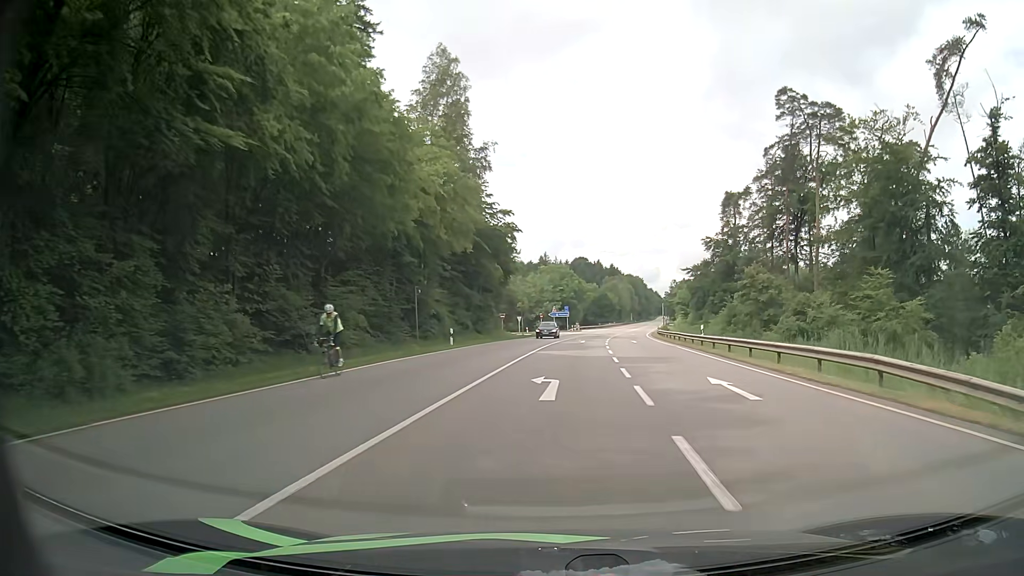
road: secondary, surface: asphalt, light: Day
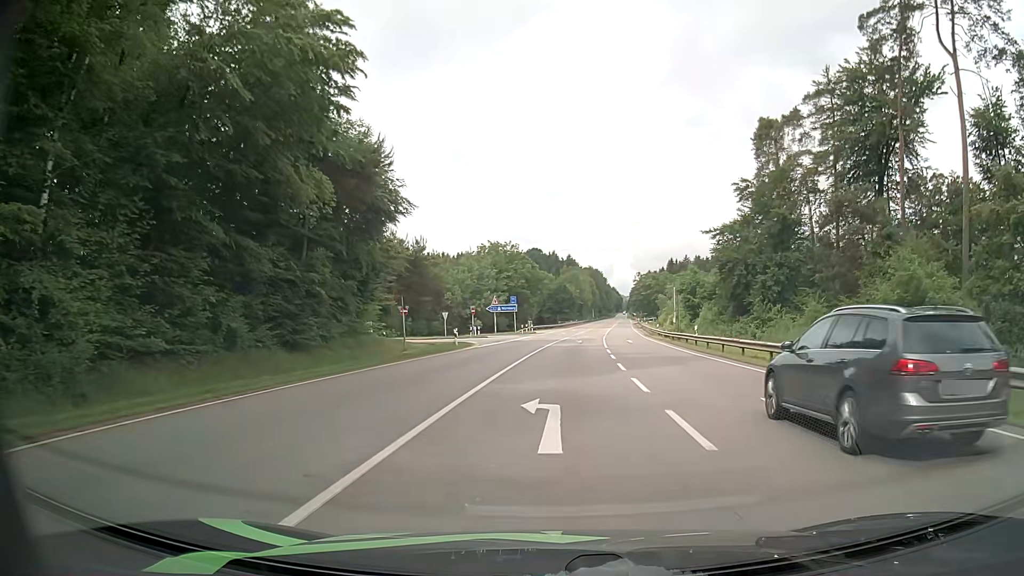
(+1.9, +39.2) m; +4°
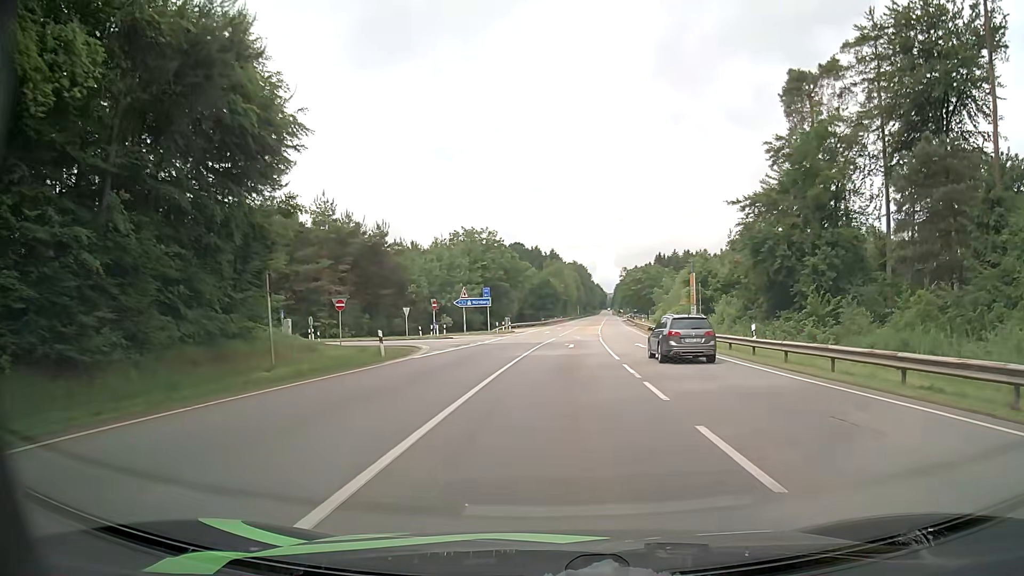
(+0.2, +13.7) m; +2°
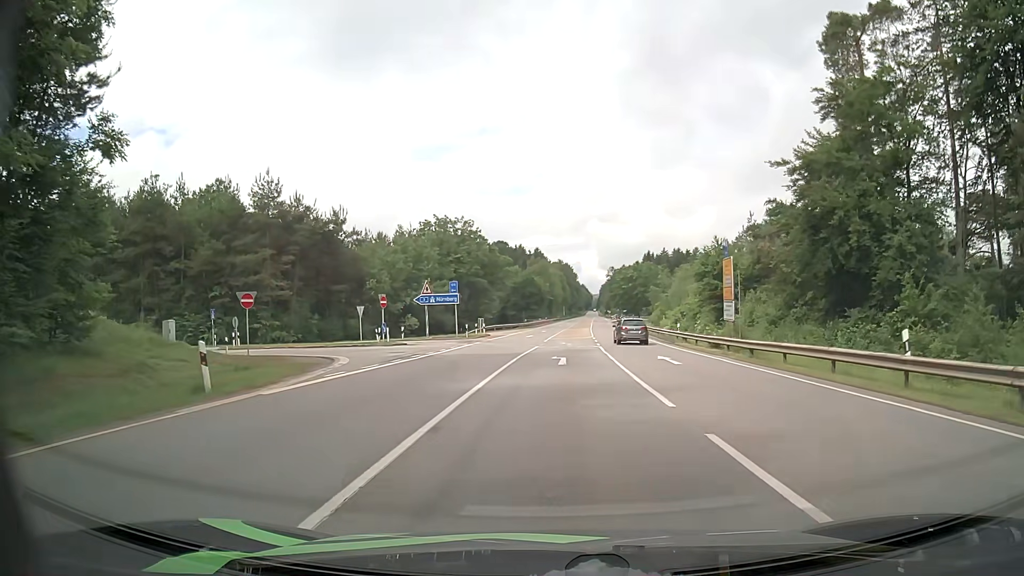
(+0.1, +12.2) m; +1°
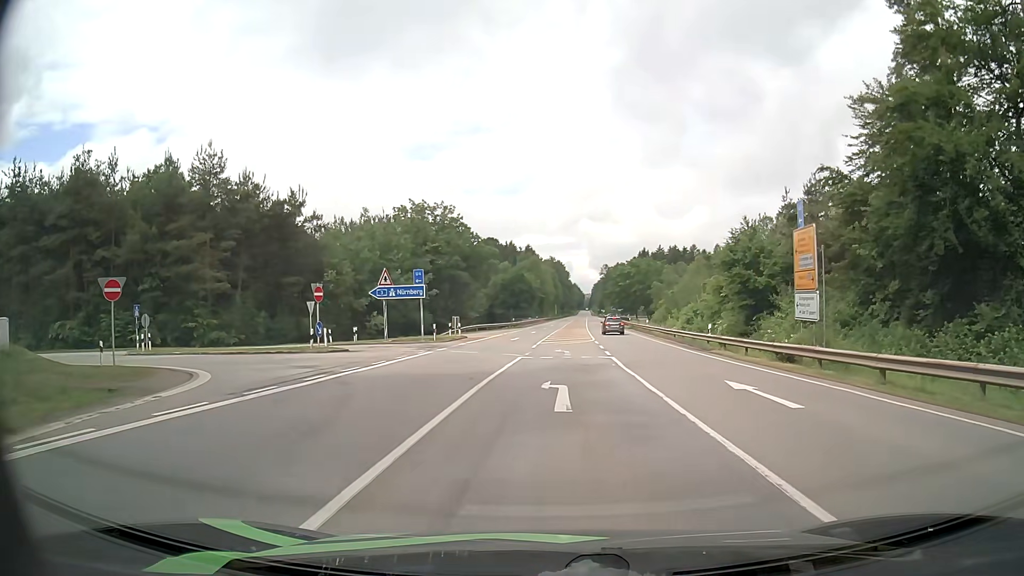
(0.0, +10.8) m; 0°
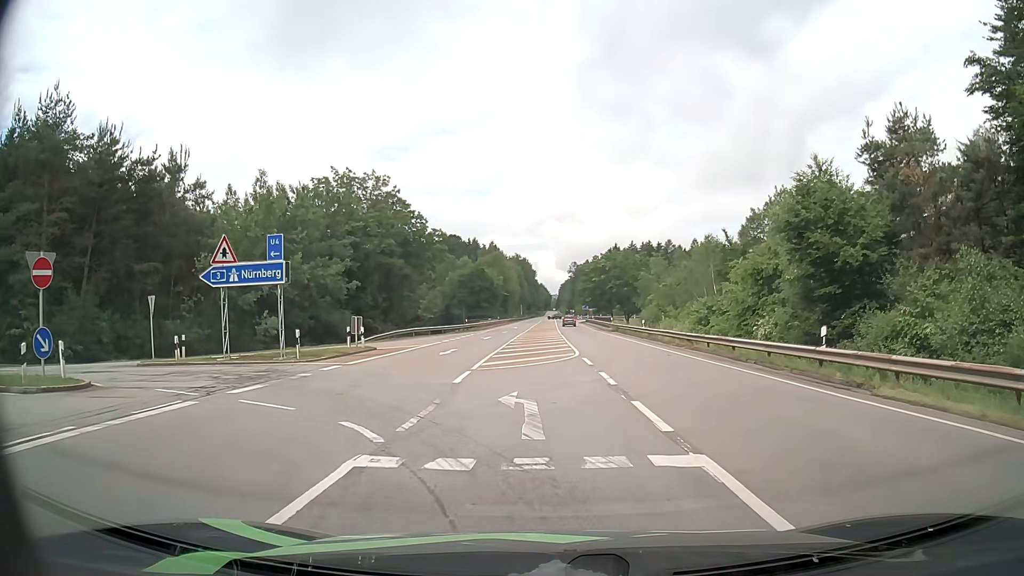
(+0.6, +17.5) m; +4°
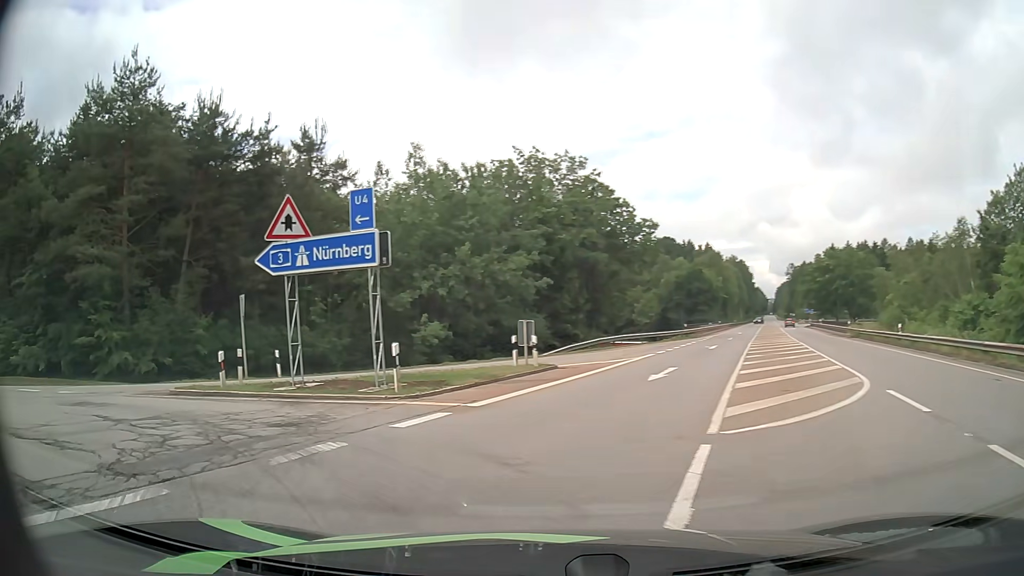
(-0.9, +9.7) m; -19°
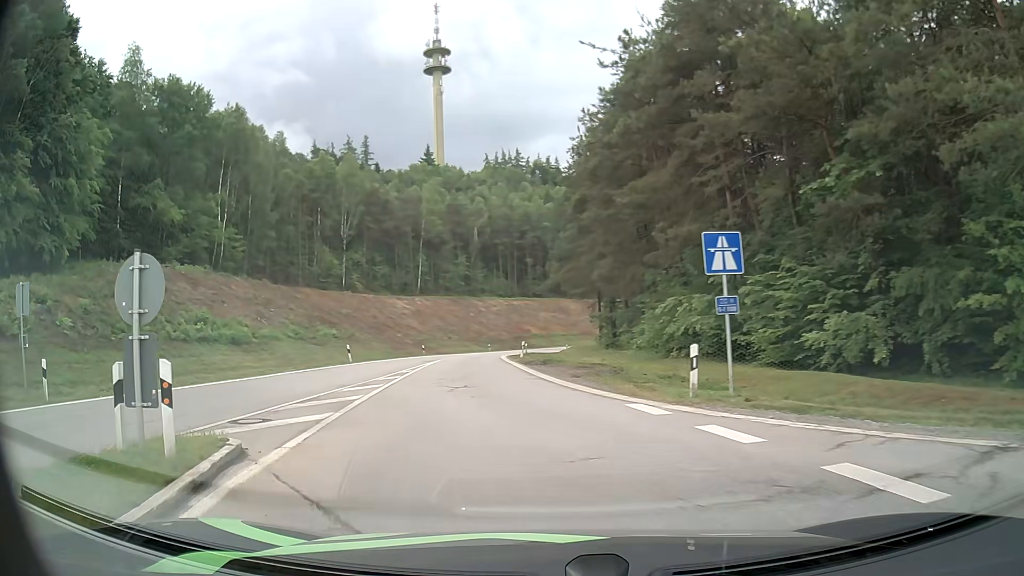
(-11.4, +13.3) m; -69°
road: motorway_link
(-1, +10) (-3, +20) (-4, +30) (-5, +40) (-6, +50) (-7, +60) (-6, +70) (-5, +80) (-3, +89) (+1, +98) m
